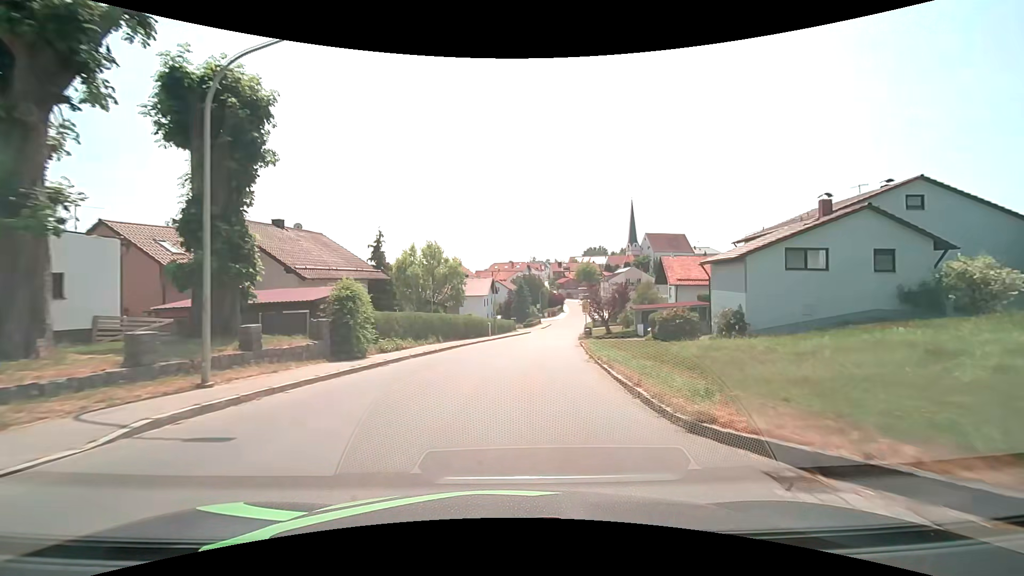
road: tertiary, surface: asphalt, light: Day
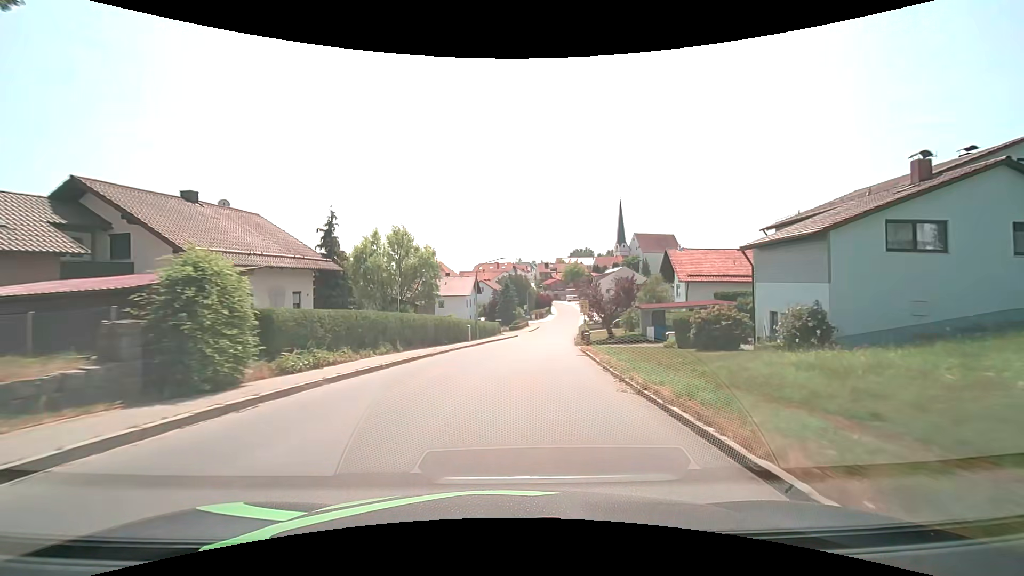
(+0.1, +7.6) m; +2°
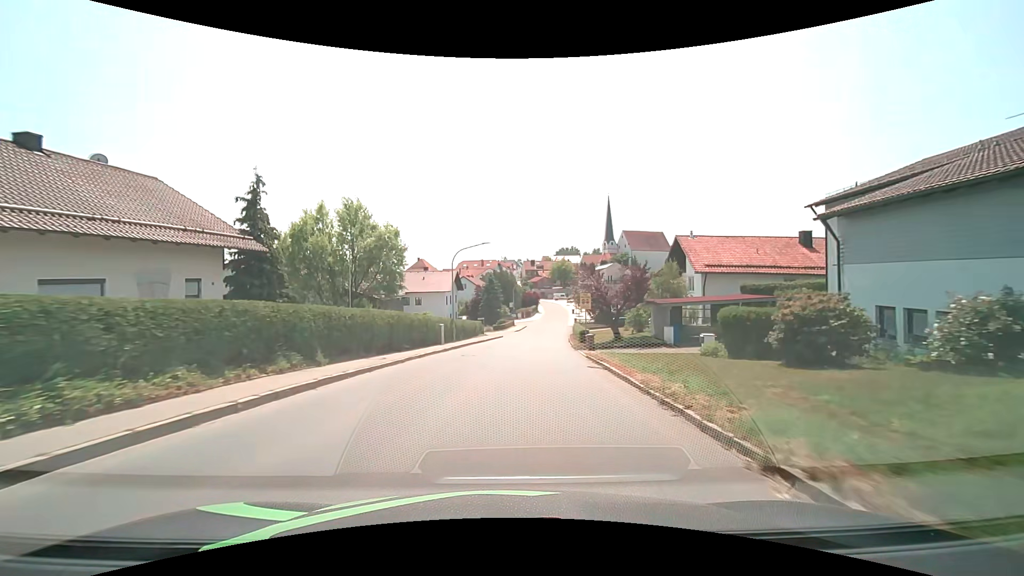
(+0.1, +7.6) m; +2°
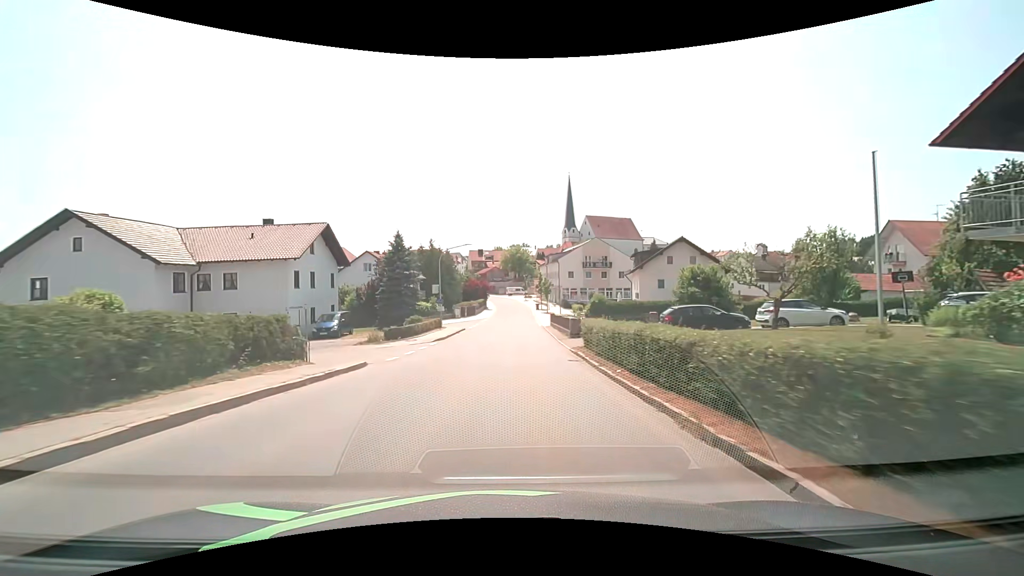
(+2.2, +38.0) m; +6°
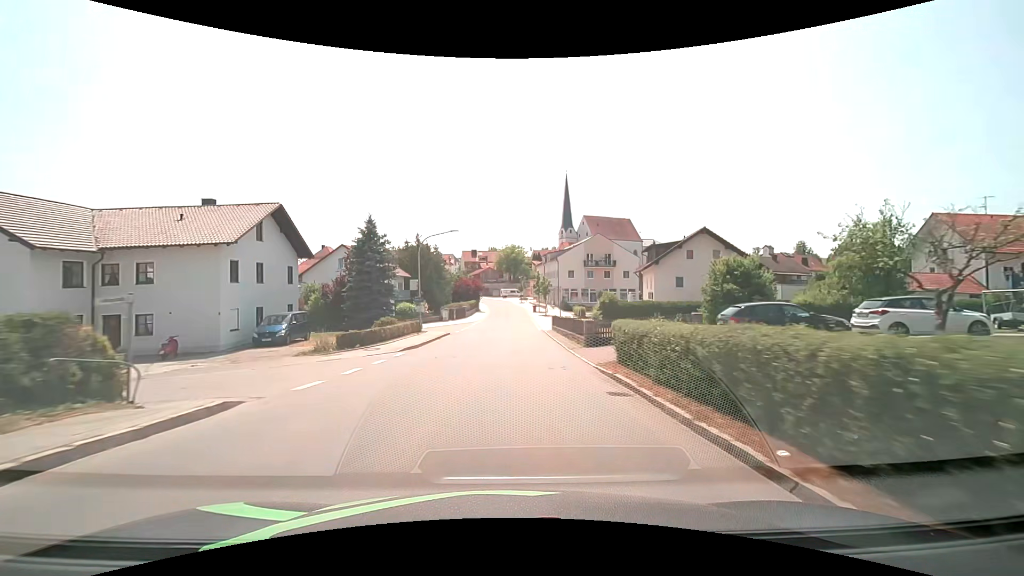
(+0.1, +7.6) m; +1°
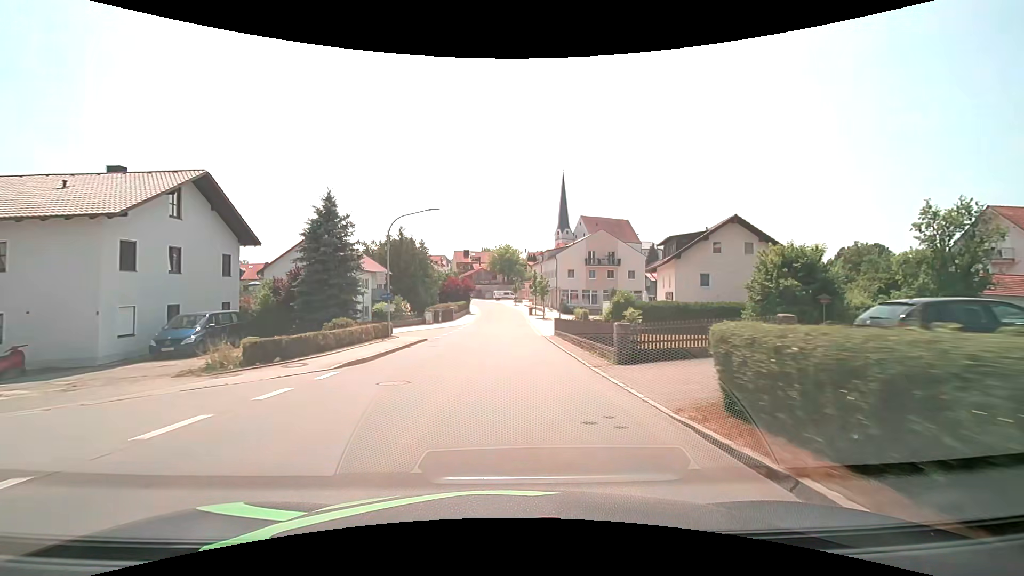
(+0.1, +7.6) m; +1°
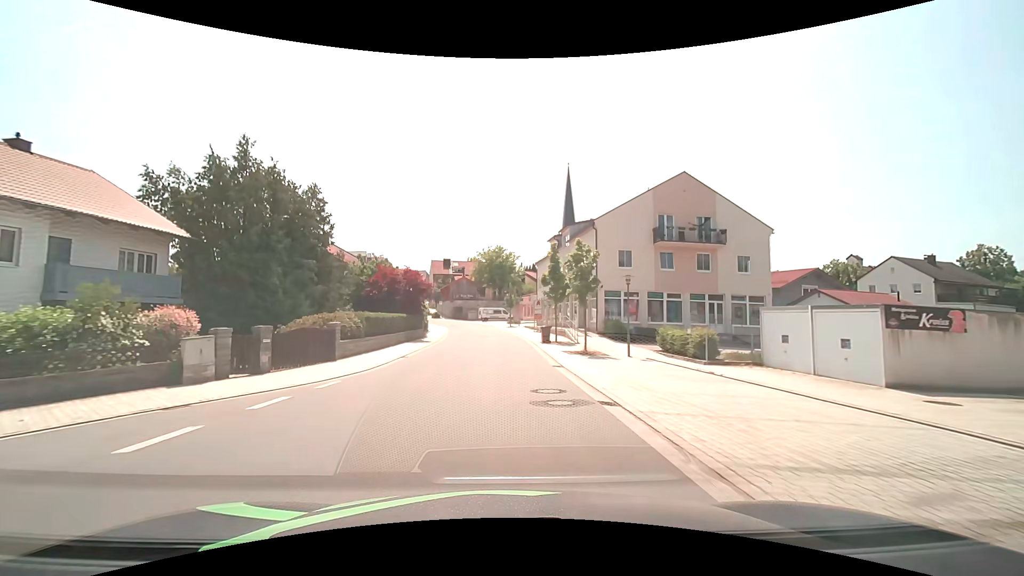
(+0.5, +37.7) m; +1°
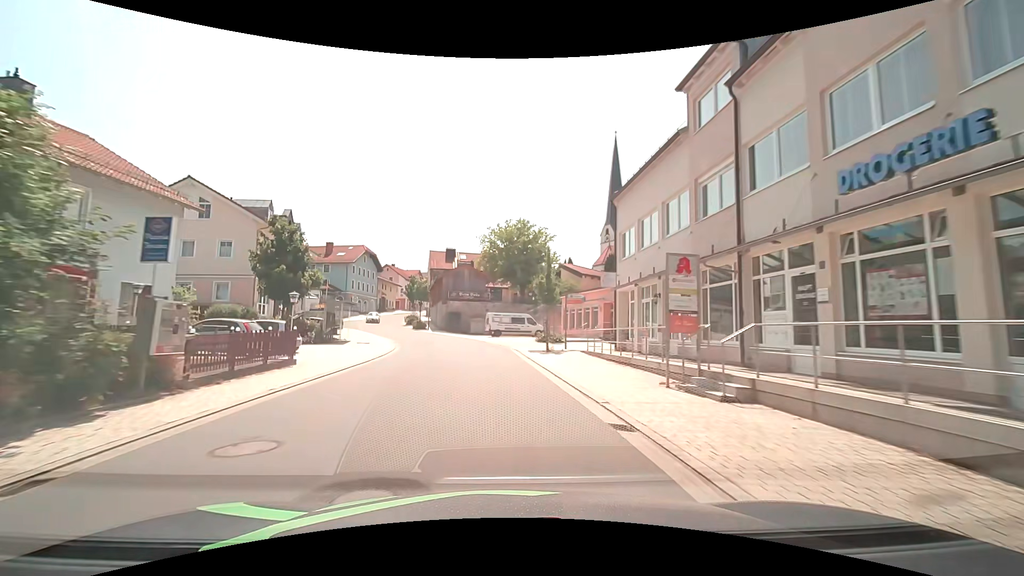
(-0.2, +37.4) m; -2°
(0, +10) (-1, +20) (-2, +30) (-4, +40) (-7, +49) (-11, +58) (-15, +68) (-17, +77) (-19, +87) (-19, +97) m
